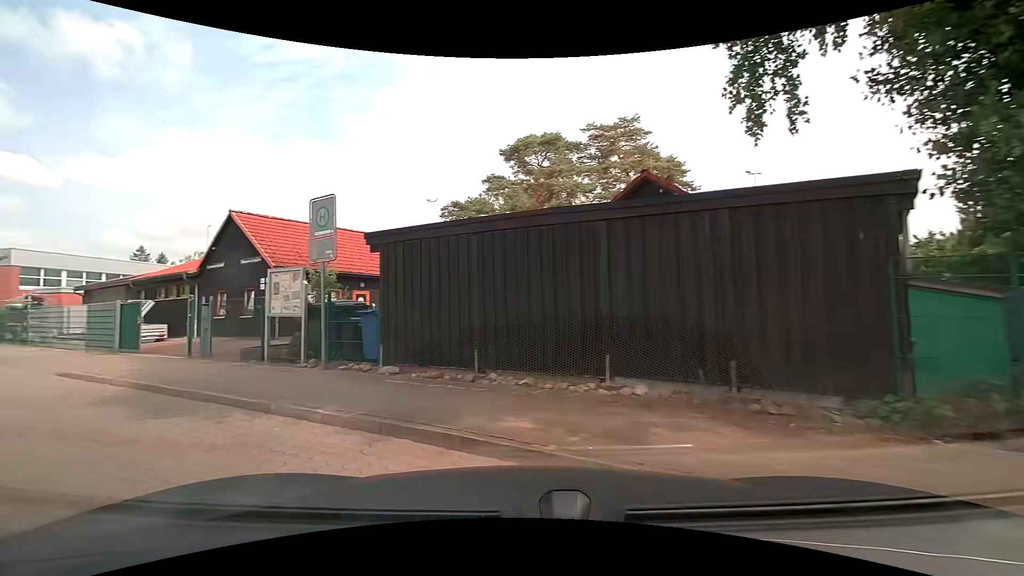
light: Day
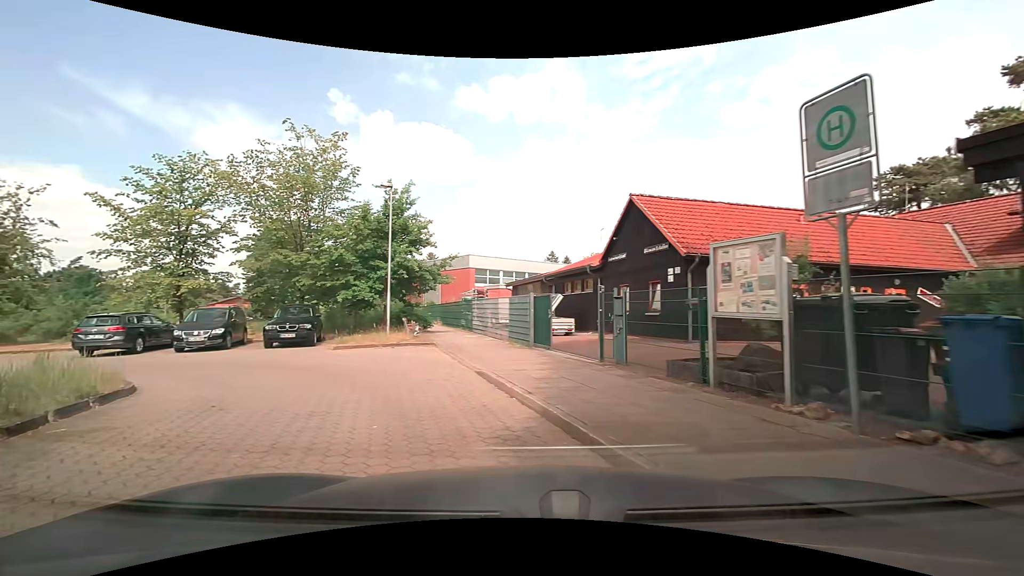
(-2.0, +4.7) m; -43°
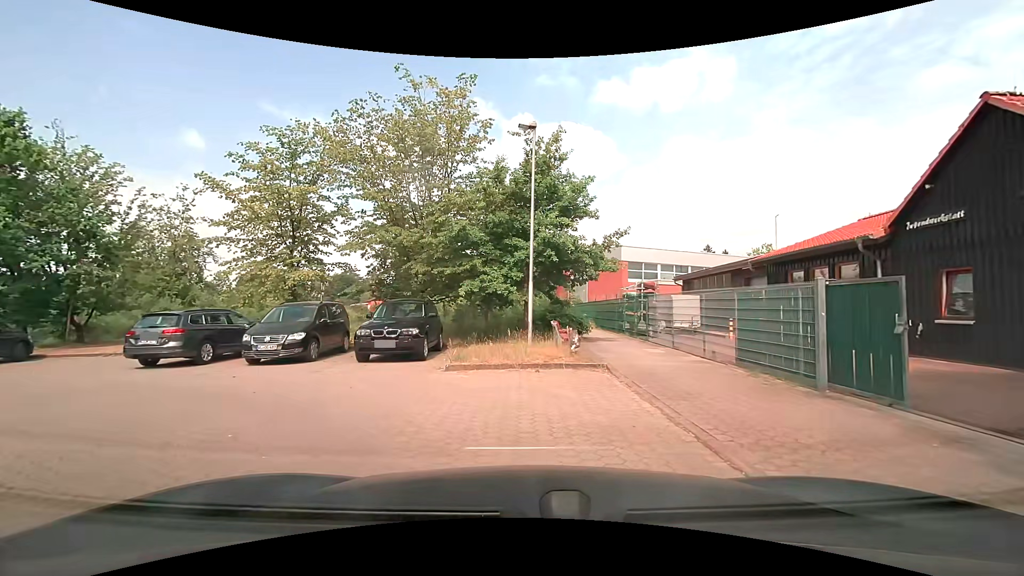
(-1.3, +7.3) m; -15°
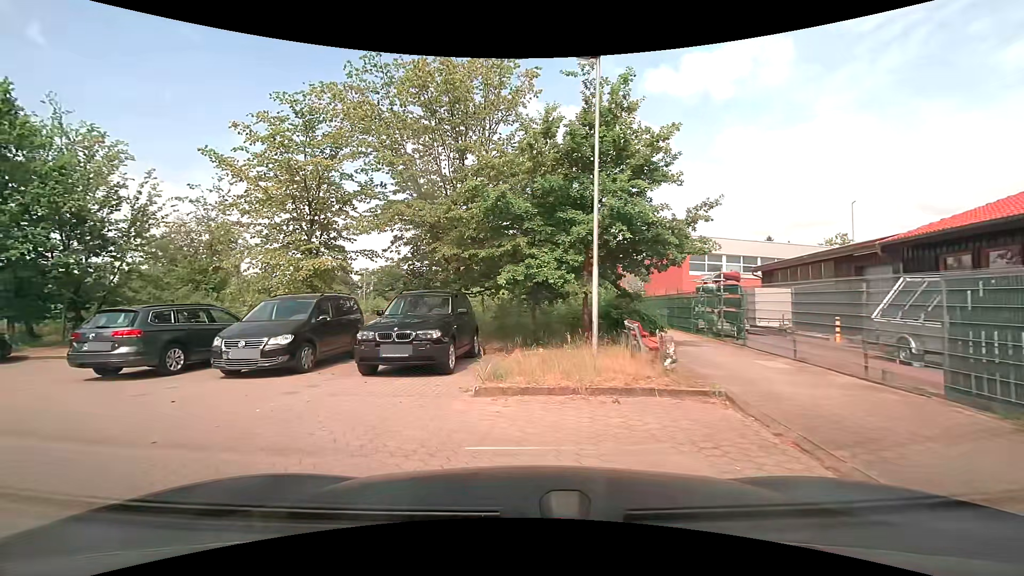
(-0.2, +3.7) m; -7°
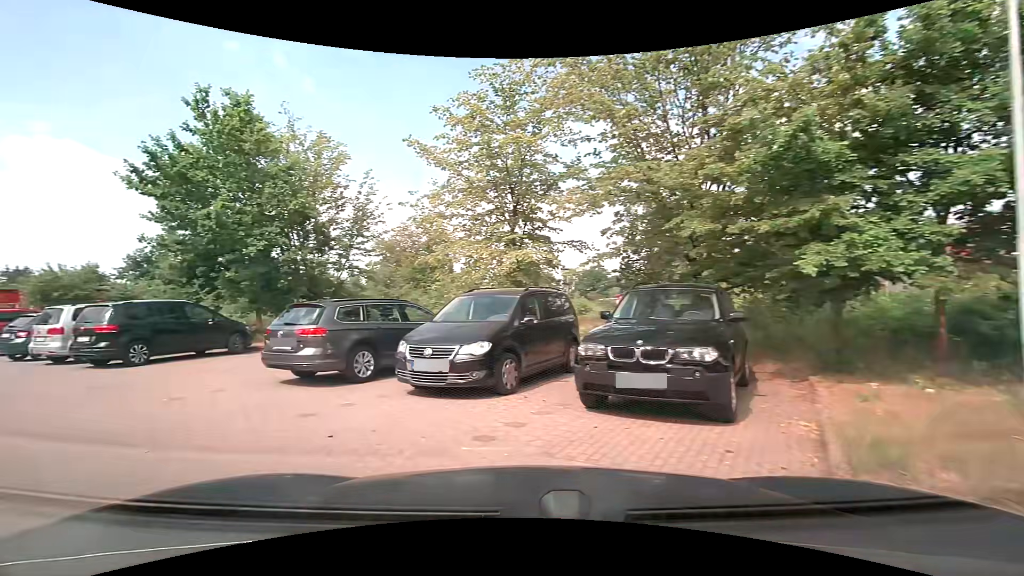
(-0.5, +3.5) m; -22°
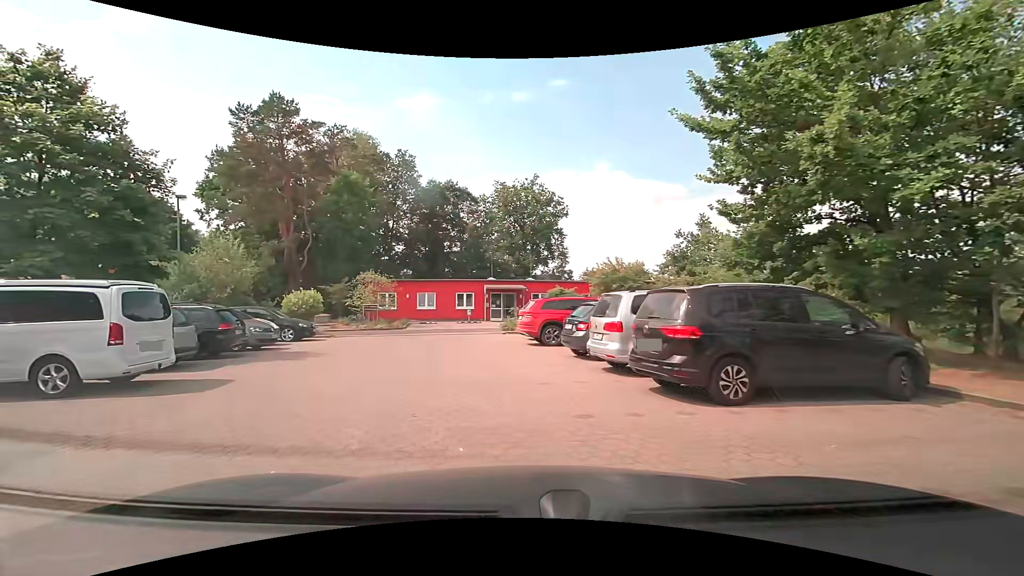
(-4.2, +7.2) m; -54°
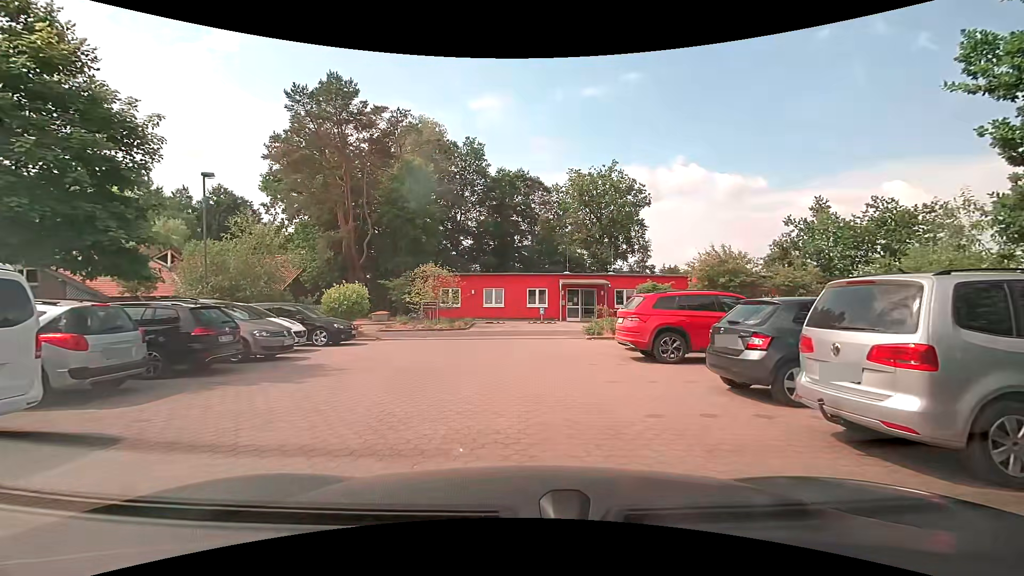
(-0.4, +5.1) m; -7°
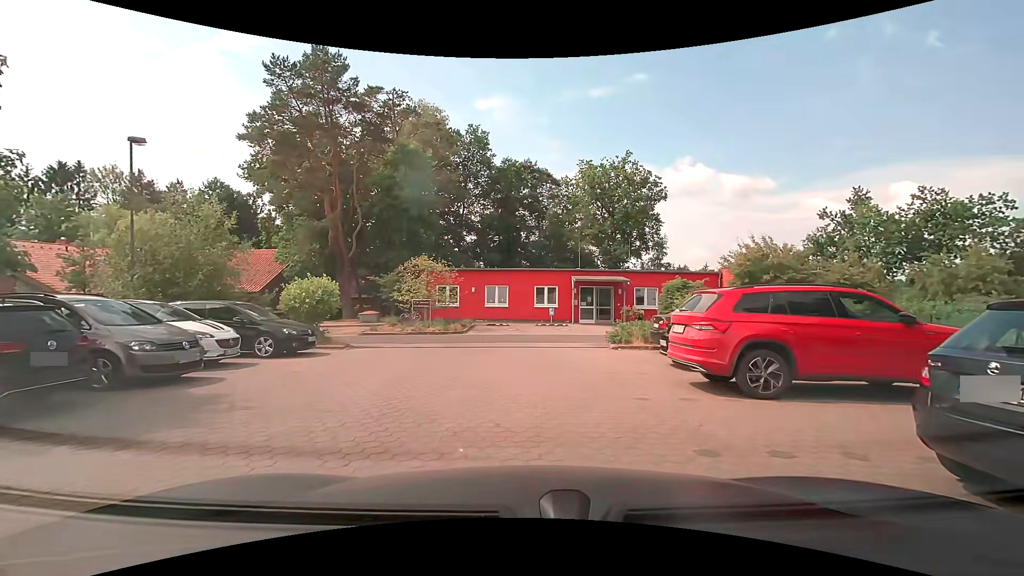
(0.0, +3.9) m; -2°
